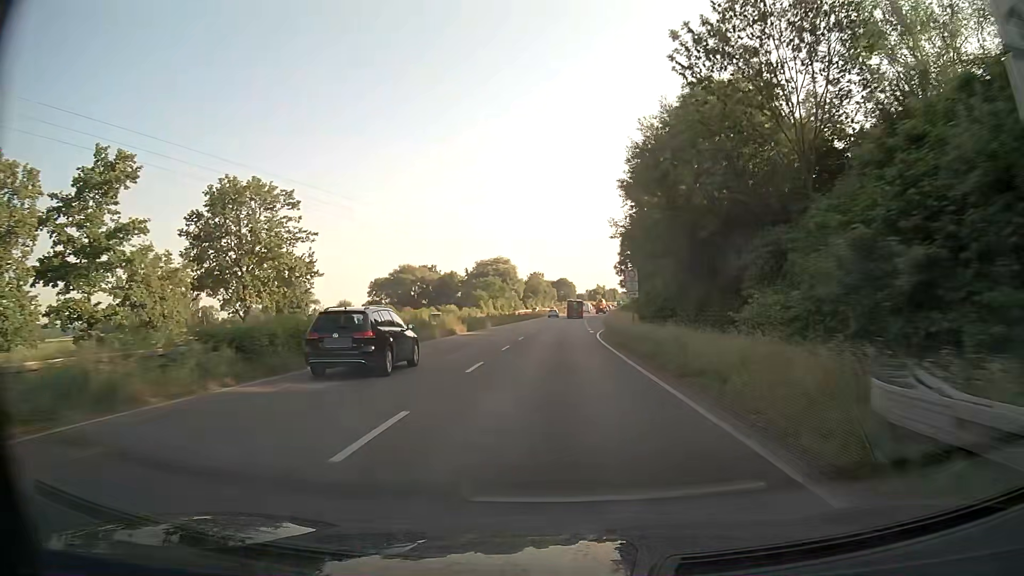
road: trunk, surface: asphalt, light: Day
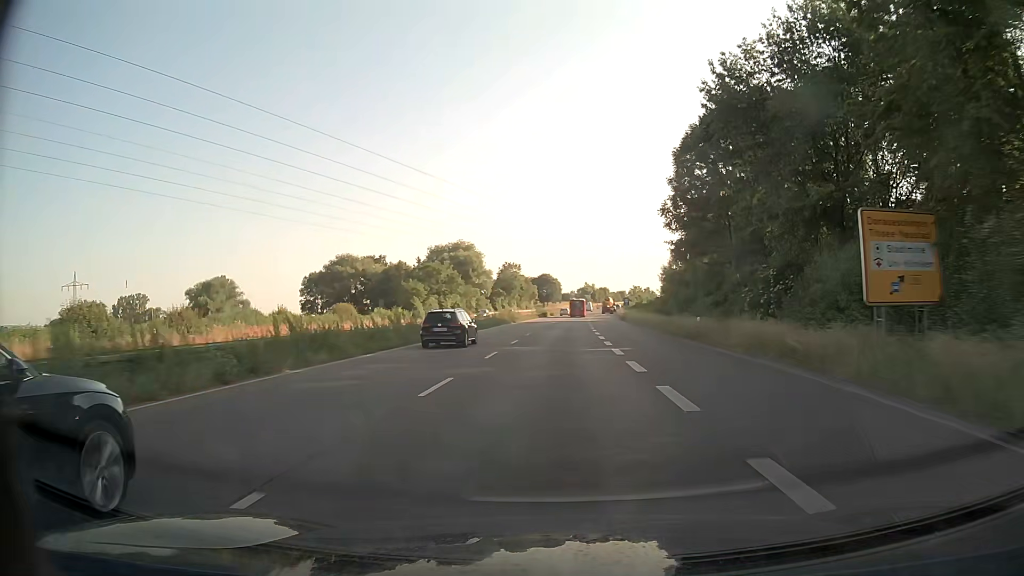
(+0.8, +58.3) m; +1°
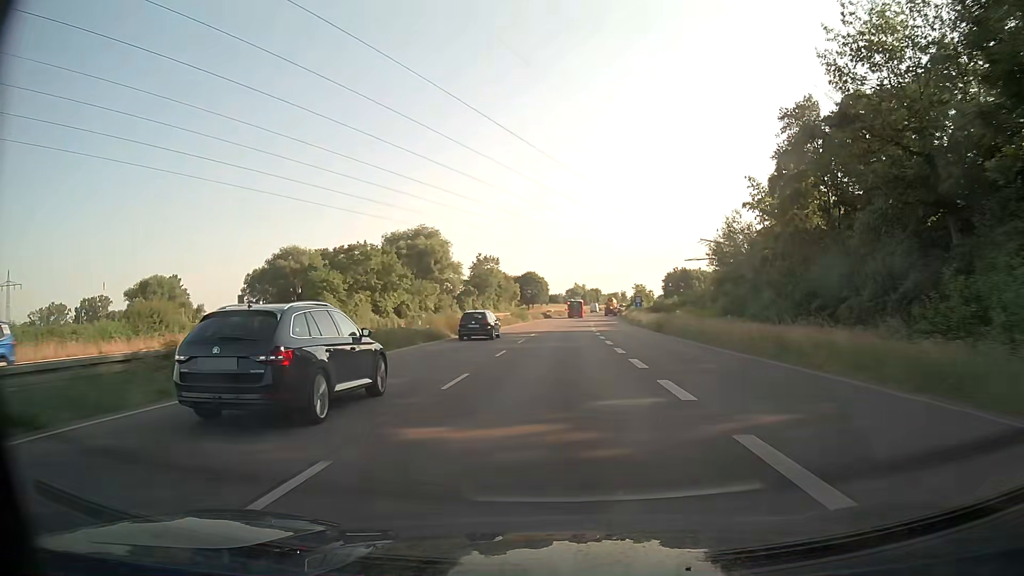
(+0.4, +34.9) m; +1°
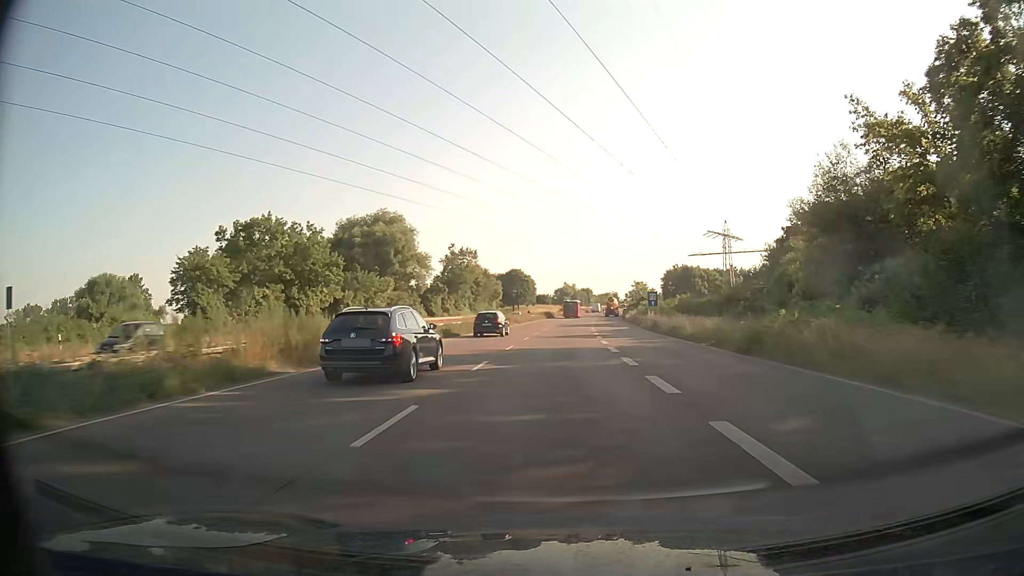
(+0.2, +23.2) m; +1°
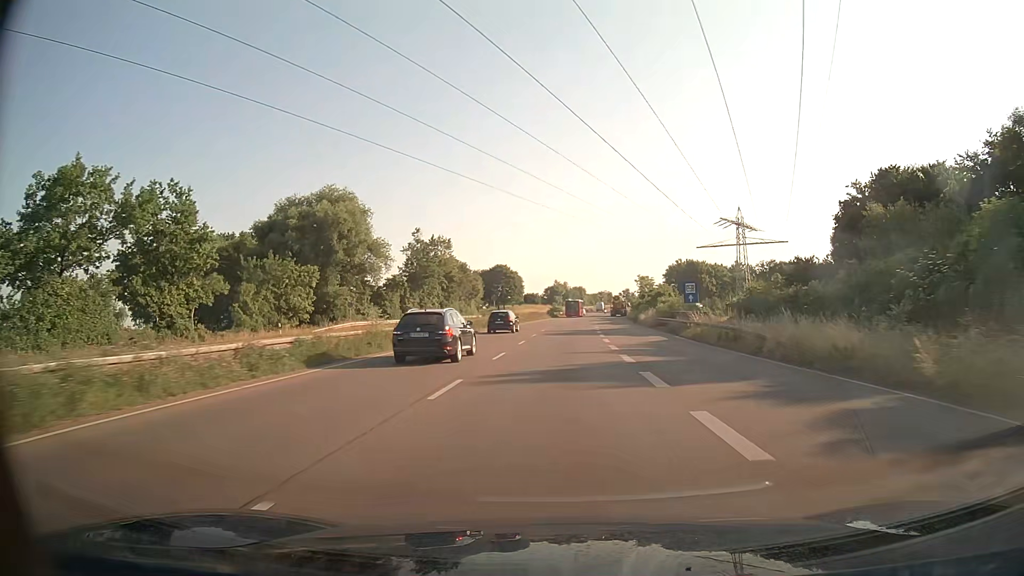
(+0.2, +23.2) m; +1°
